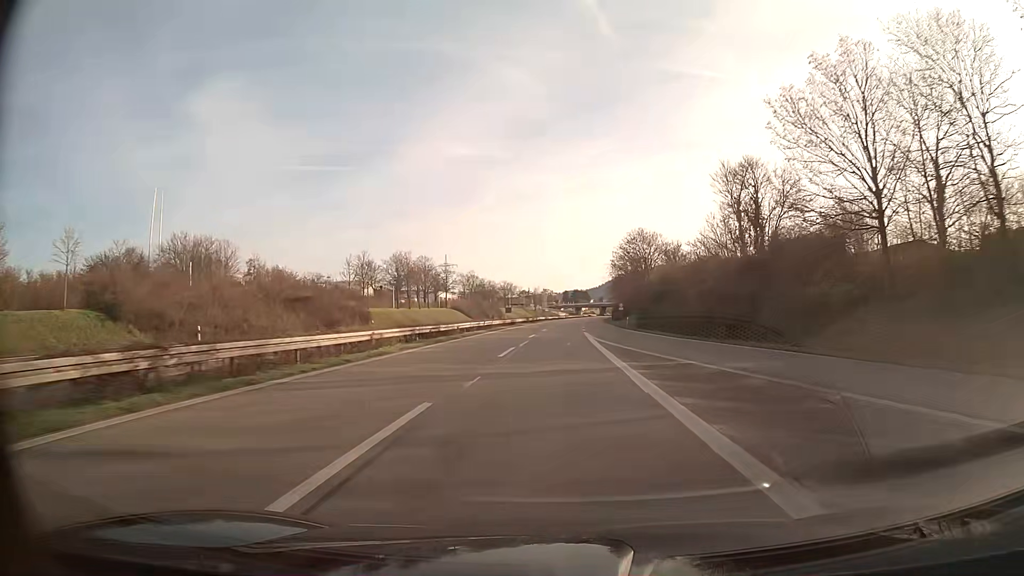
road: trunk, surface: asphalt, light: Day
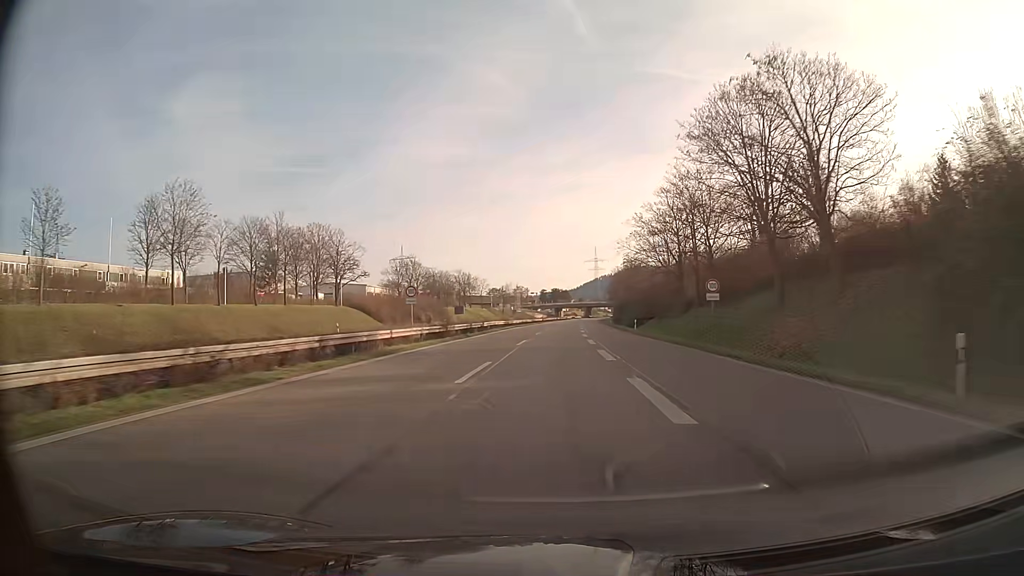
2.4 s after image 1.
(+1.1, +62.5) m; +2°
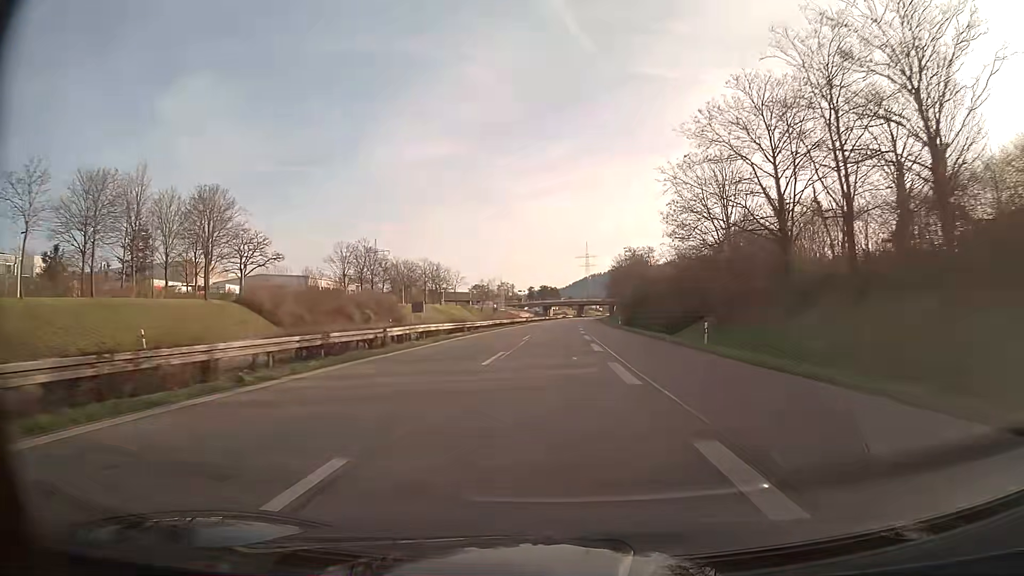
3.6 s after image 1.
(+0.2, +31.3) m; +1°
(0, +10) (0, +20) (0, +30) (0, +40) (+1, +50) (+1, +60) (+1, +70) (+1, +80) (+2, +90) (+2, +100) m
